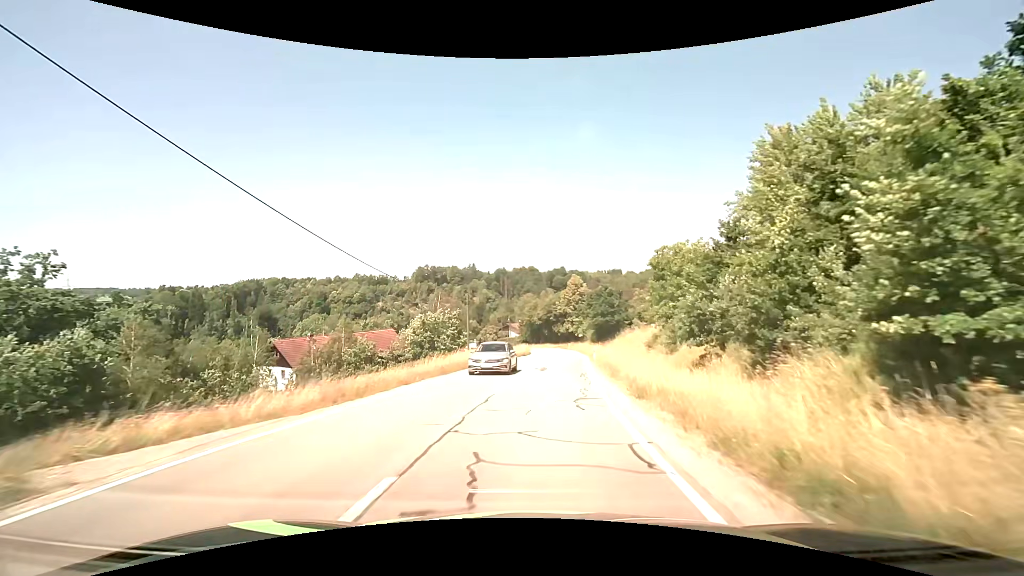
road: tertiary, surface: asphalt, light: Day
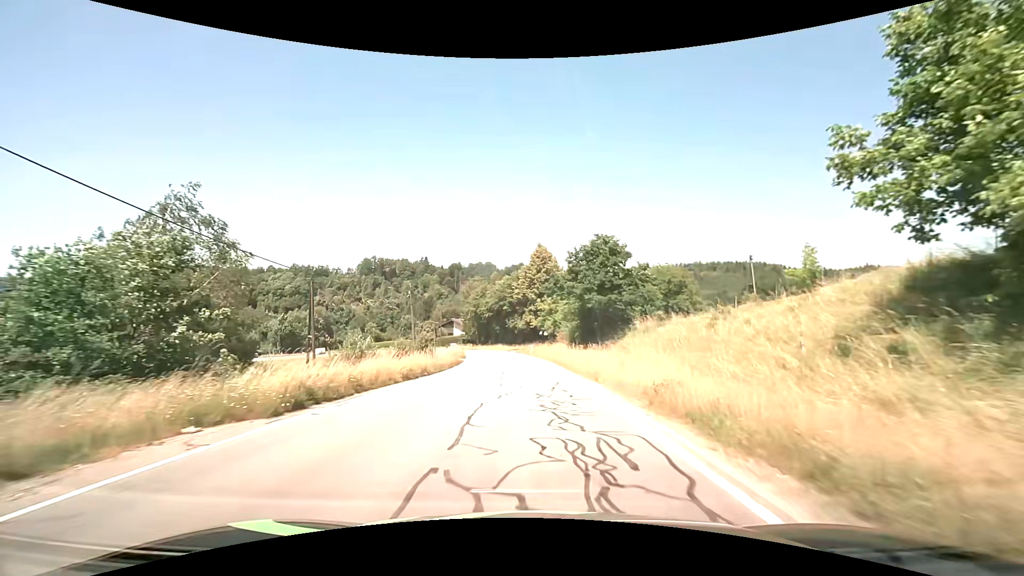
(+2.4, +38.3) m; +5°
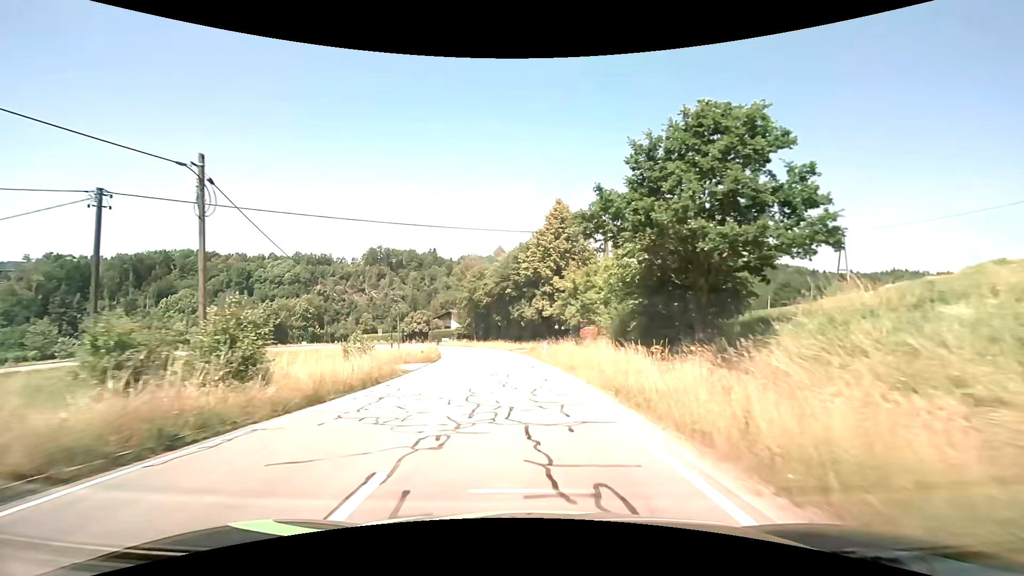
(-0.1, +23.1) m; -1°
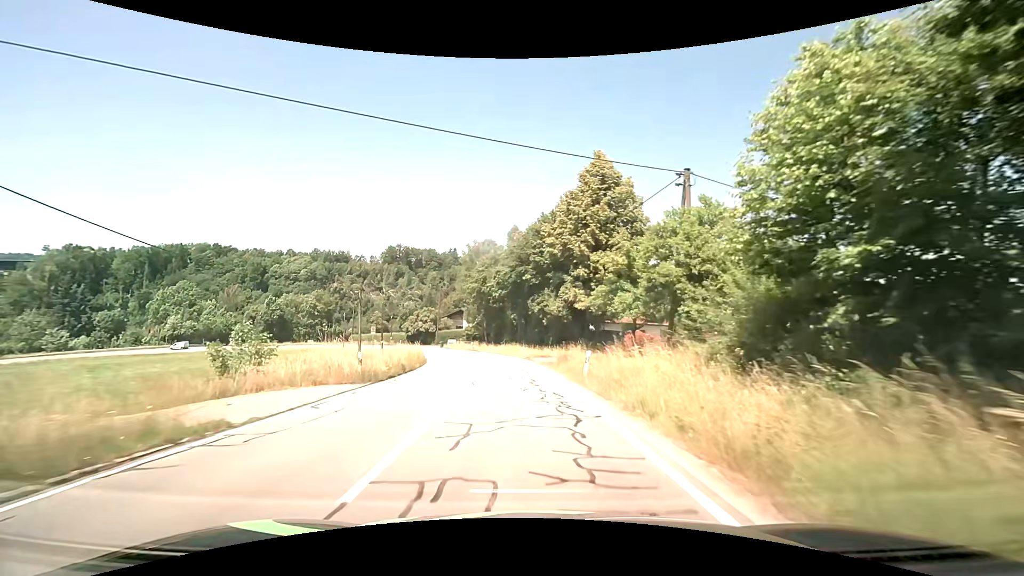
(-0.3, +15.4) m; -3°
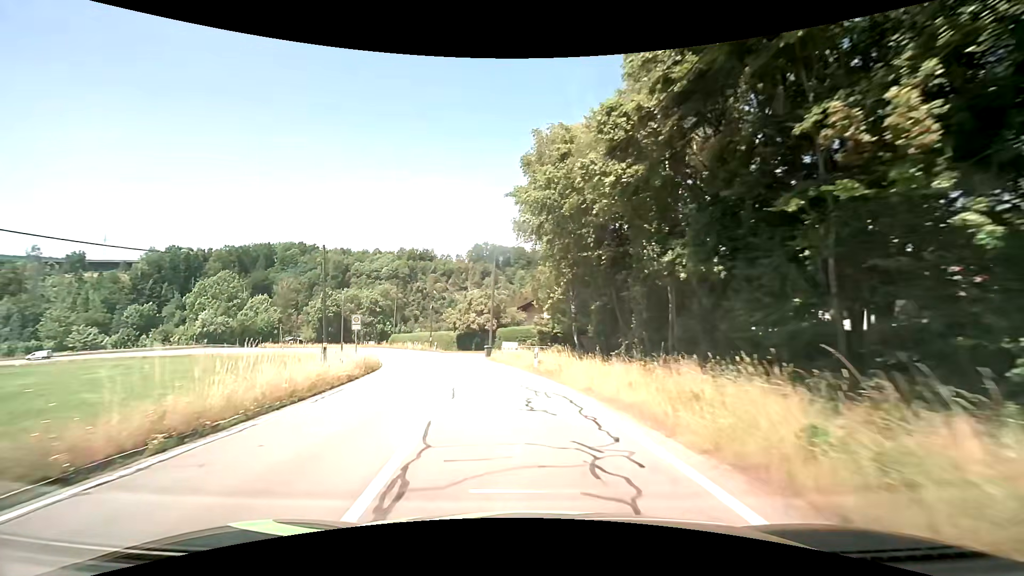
(-2.8, +38.0) m; -10°
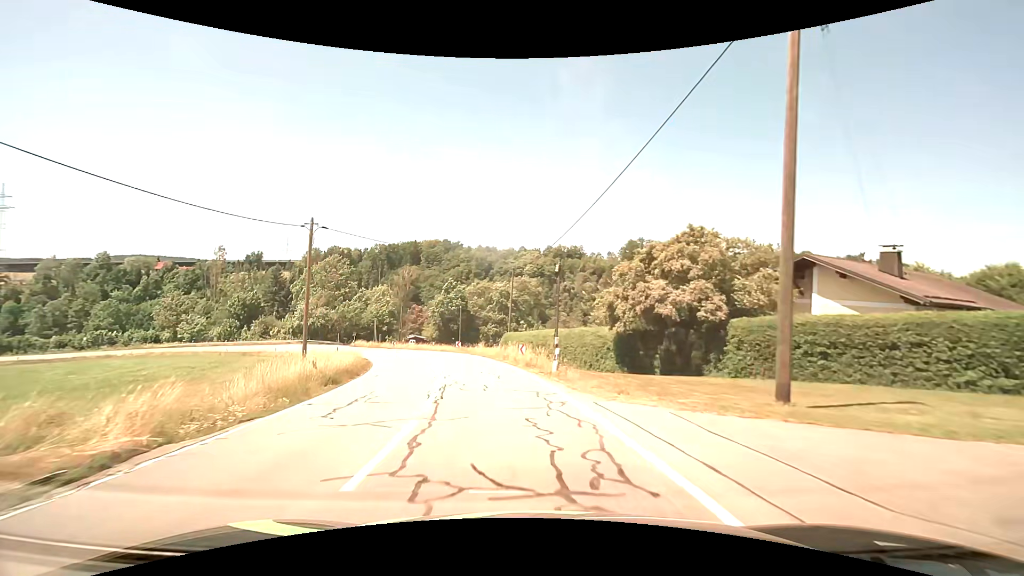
(-5.5, +36.2) m; -18°
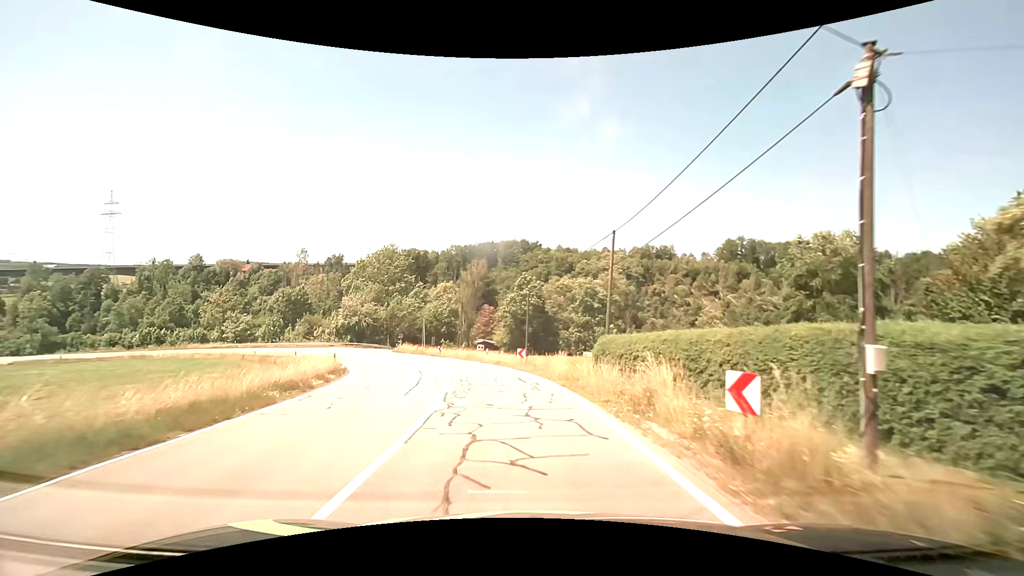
(-1.5, +21.1) m; -8°
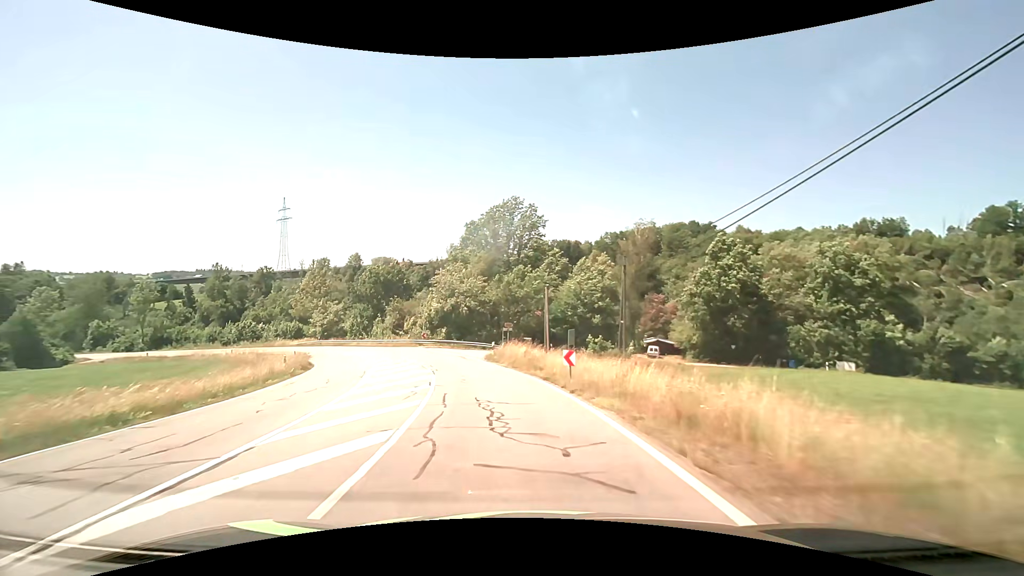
(-4.9, +34.6) m; -18°
(-1, +10) (-2, +20) (-4, +30) (-8, +39) (-13, +48) (-18, +56) (-25, +63) (-33, +70) (-41, +76) (-49, +81) m
